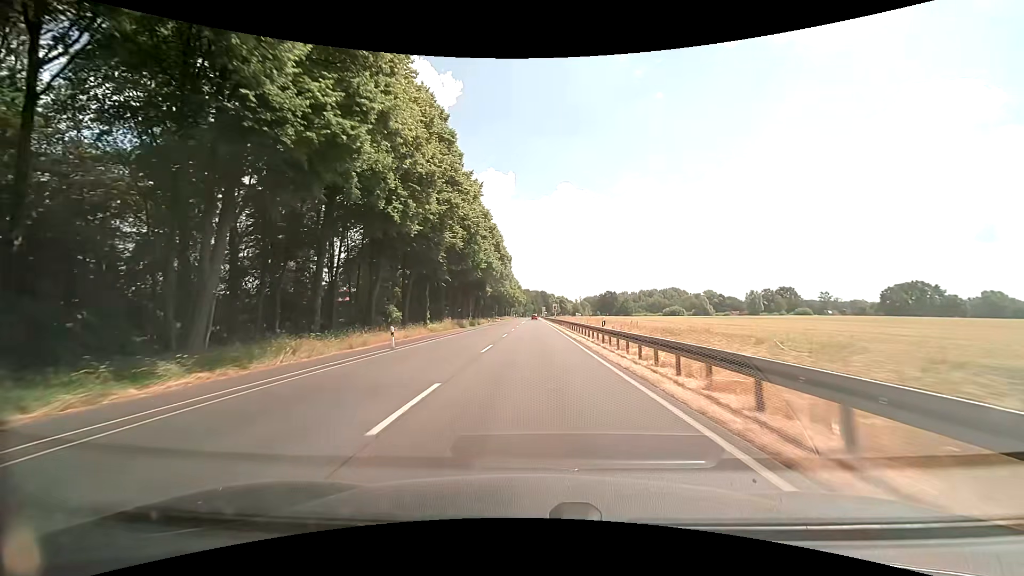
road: primary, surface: asphalt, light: Day
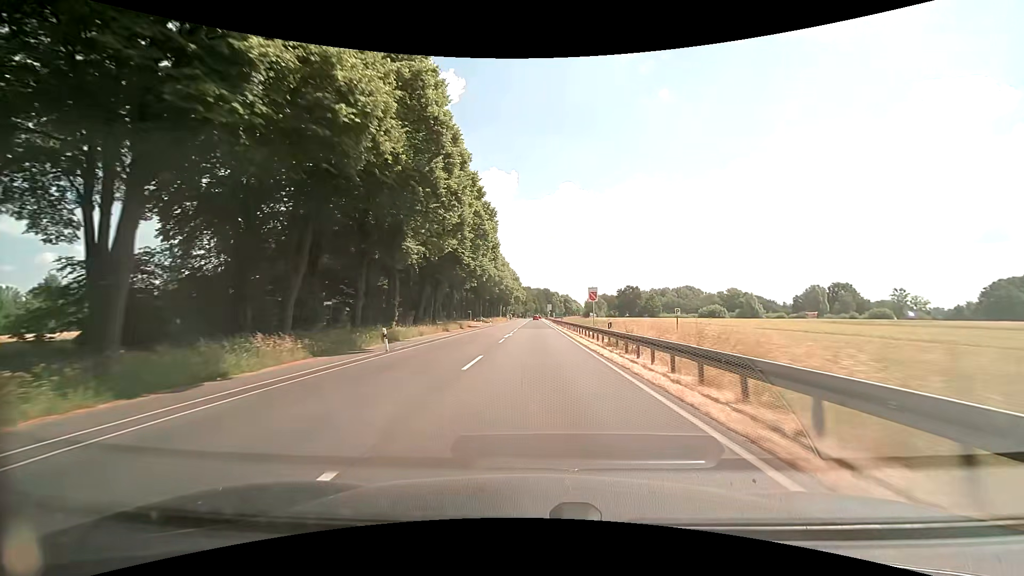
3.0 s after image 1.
(-0.2, +53.6) m; 0°
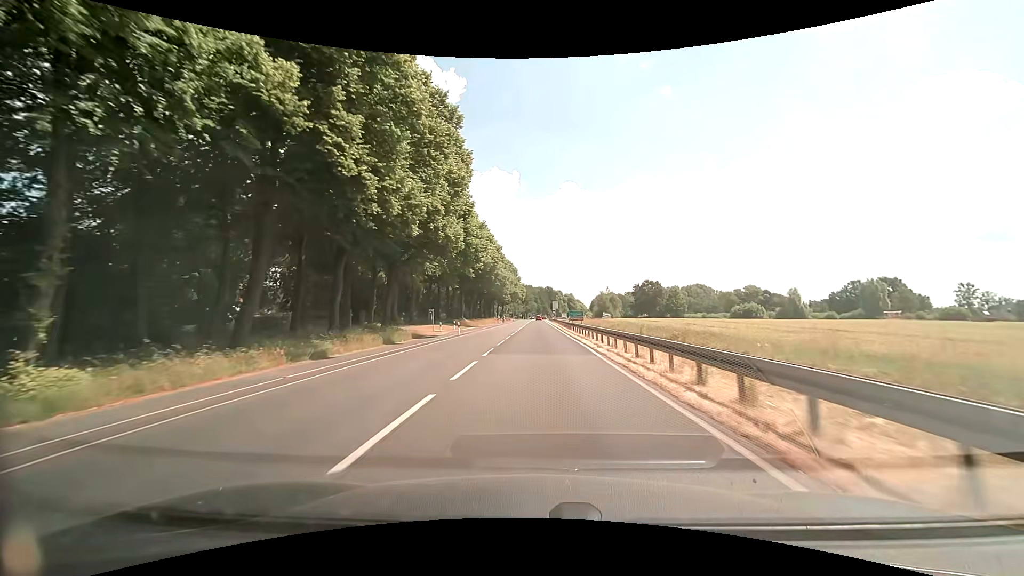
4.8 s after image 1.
(+0.1, +32.2) m; 0°
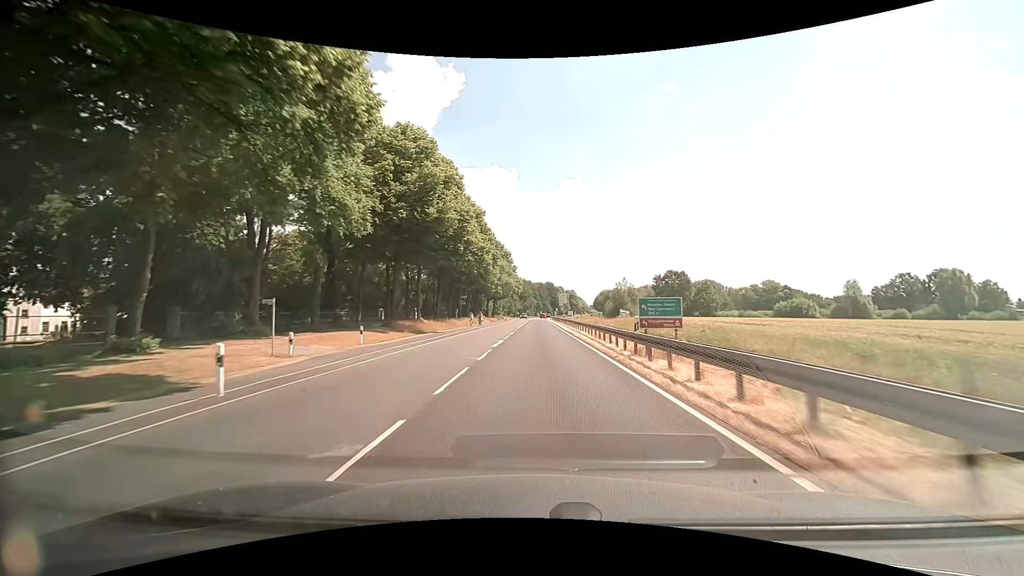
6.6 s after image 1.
(0.0, +32.3) m; 0°
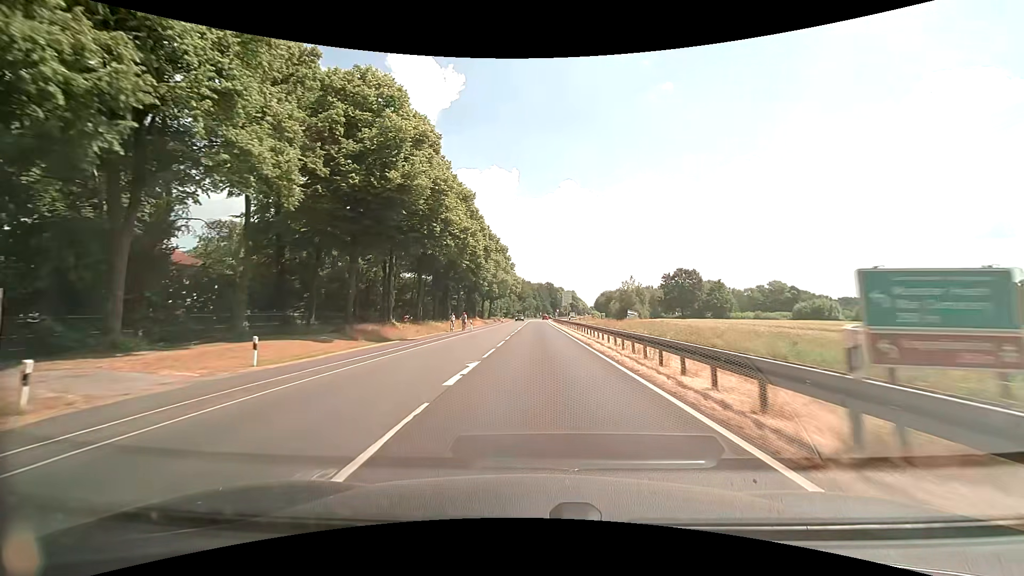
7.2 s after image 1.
(0.0, +10.8) m; 0°
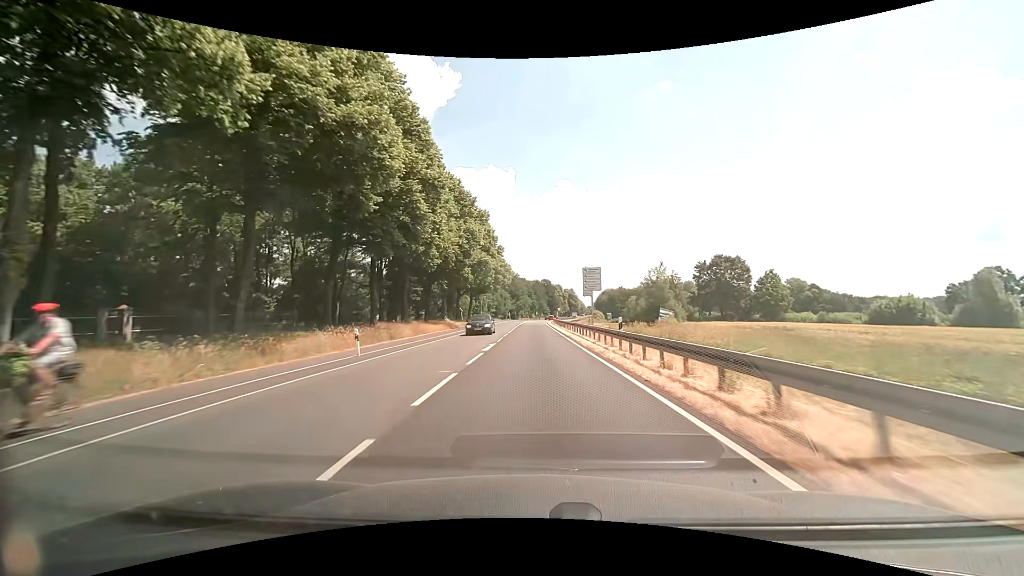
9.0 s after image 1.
(+0.1, +32.4) m; 0°
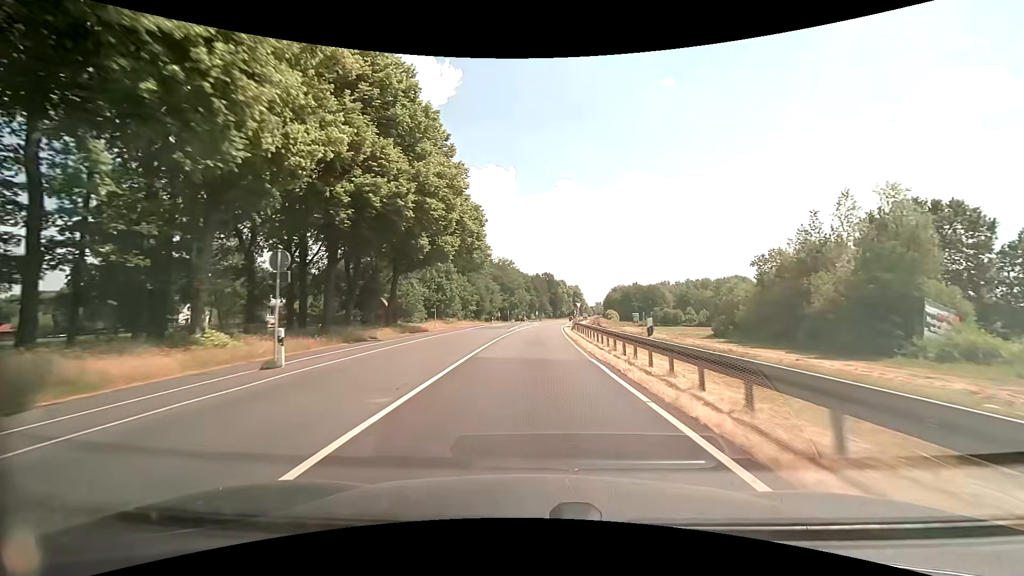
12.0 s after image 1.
(+0.2, +54.0) m; +1°
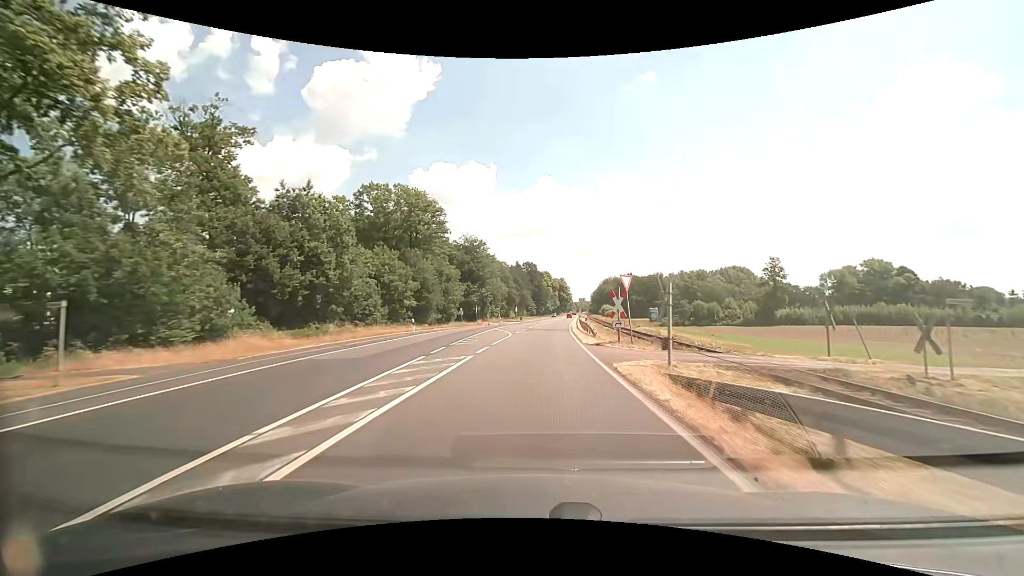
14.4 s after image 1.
(+0.5, +43.2) m; +2°
(0, +10) (0, +20) (+1, +30) (+1, +40) (+2, +50) (+2, +60) (+3, +70) (+4, +80) (+5, +90) (+5, +100) m
